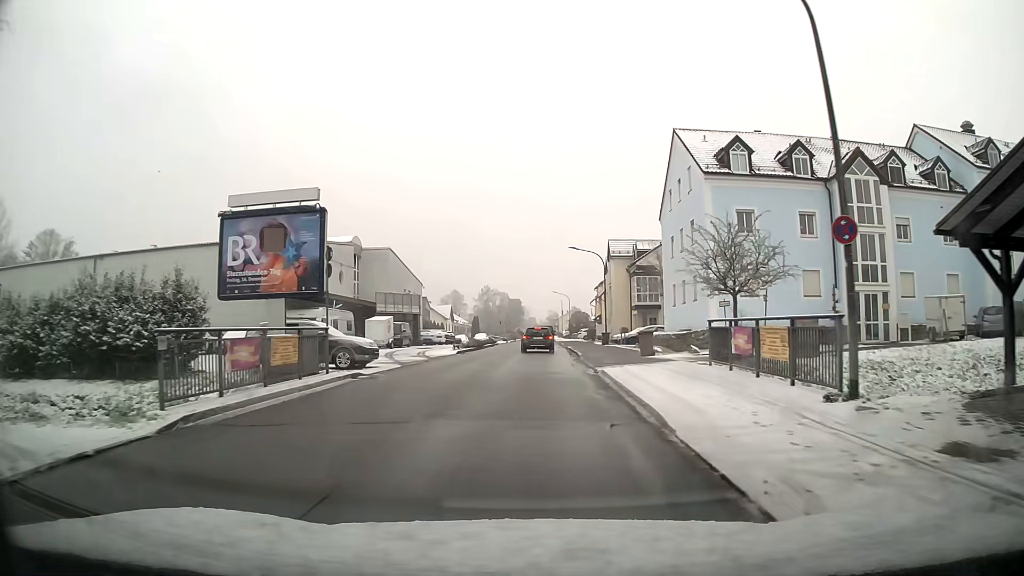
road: unclassified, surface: asphalt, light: Day
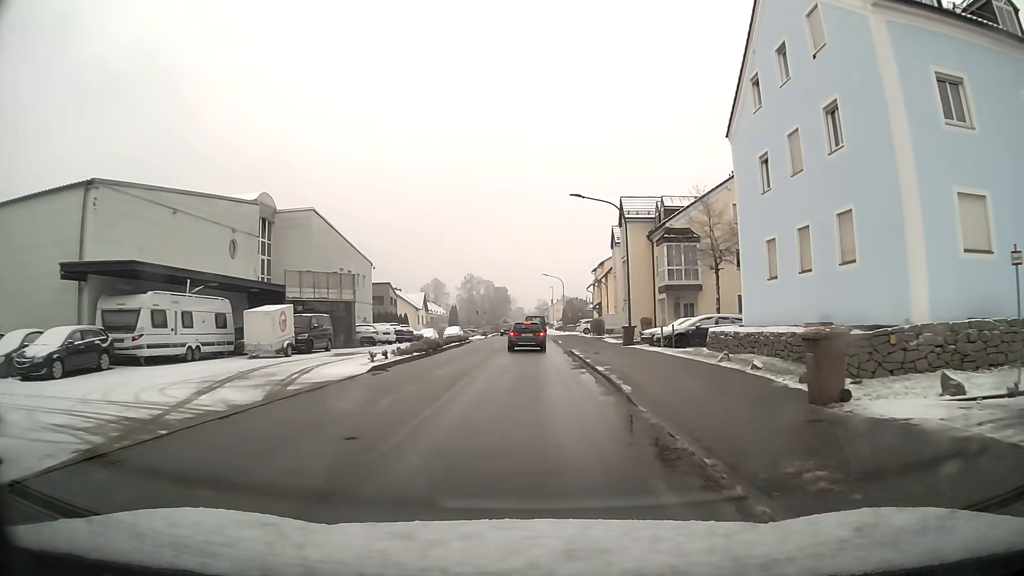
(+0.2, +18.4) m; +1°
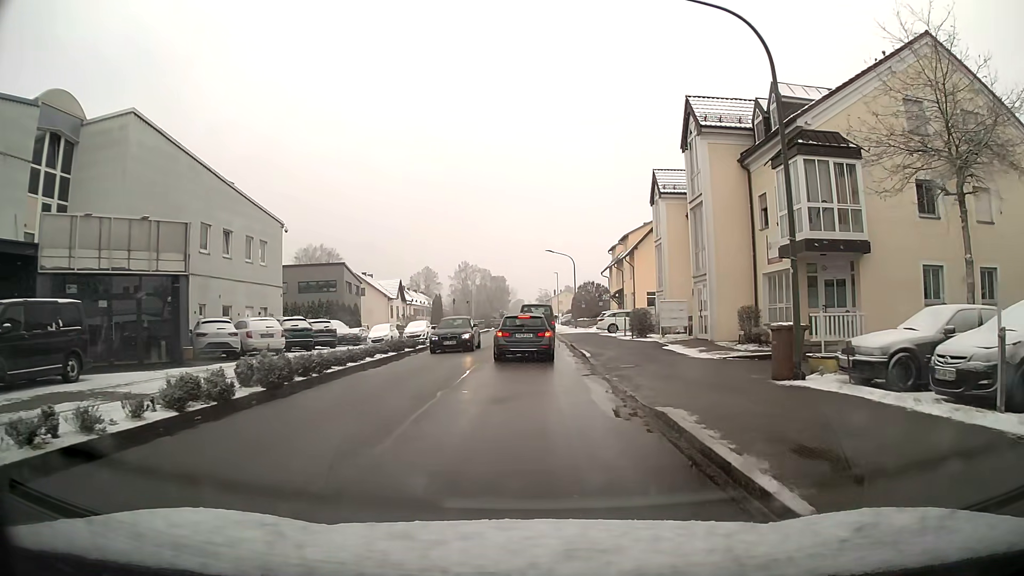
(+0.1, +20.7) m; +1°
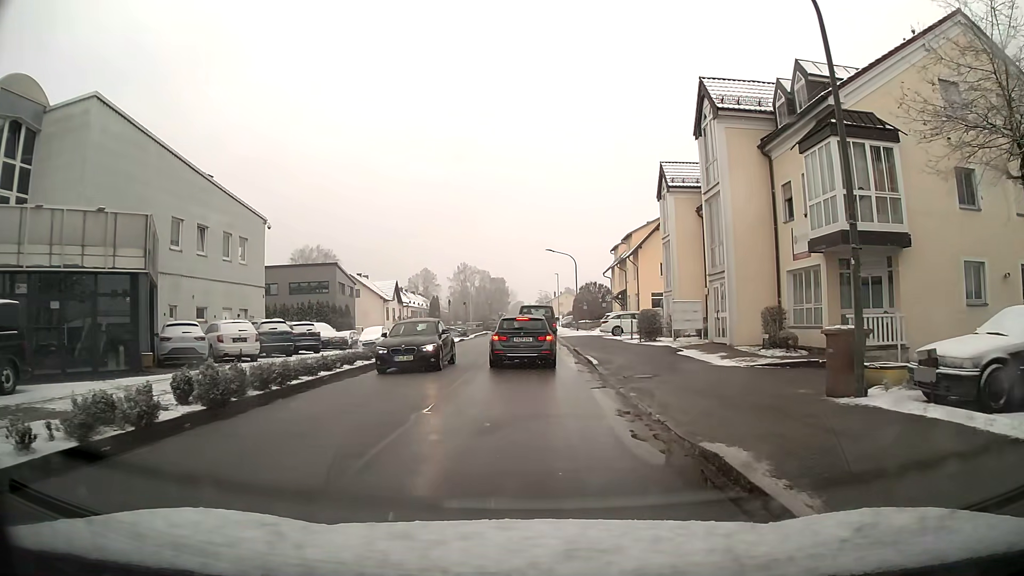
(0.0, +2.4) m; 0°
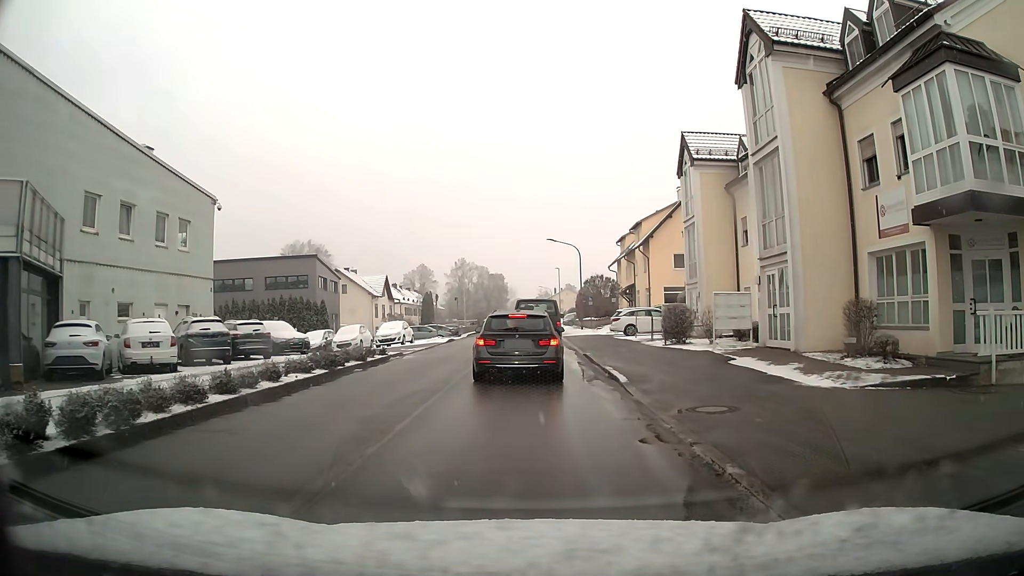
(-0.1, +5.6) m; -1°
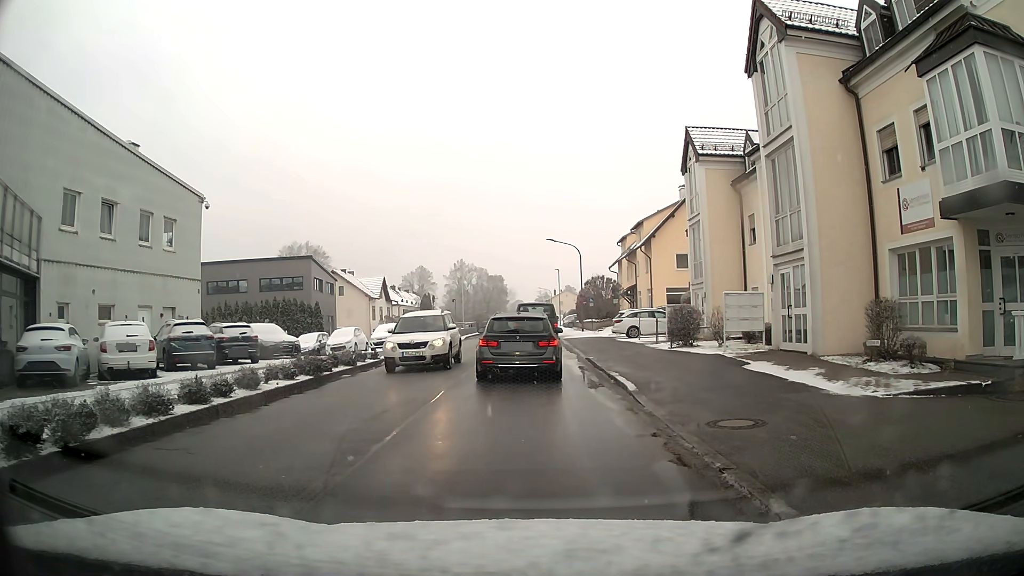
(0.0, +1.1) m; 0°
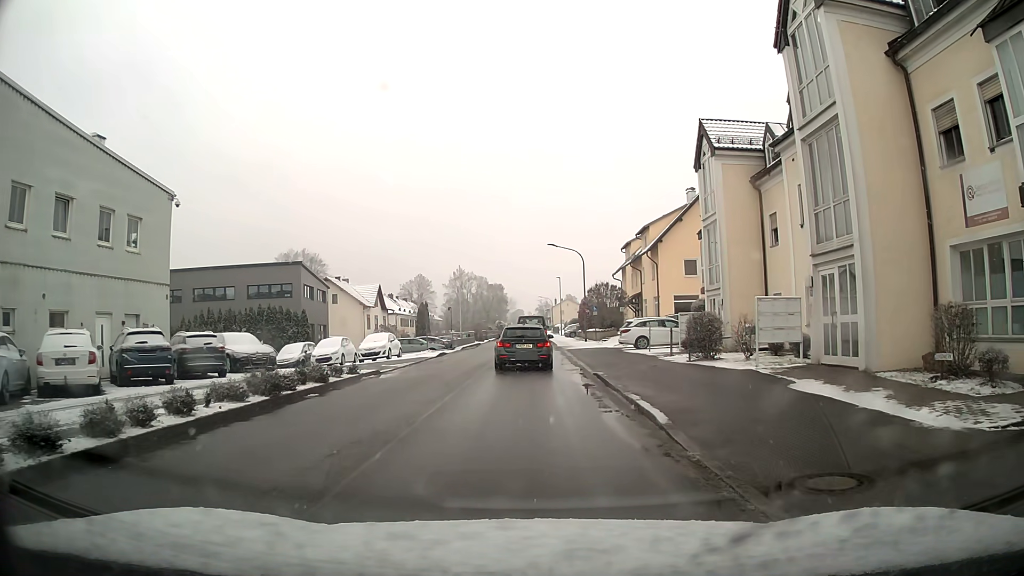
(0.0, +3.1) m; 0°
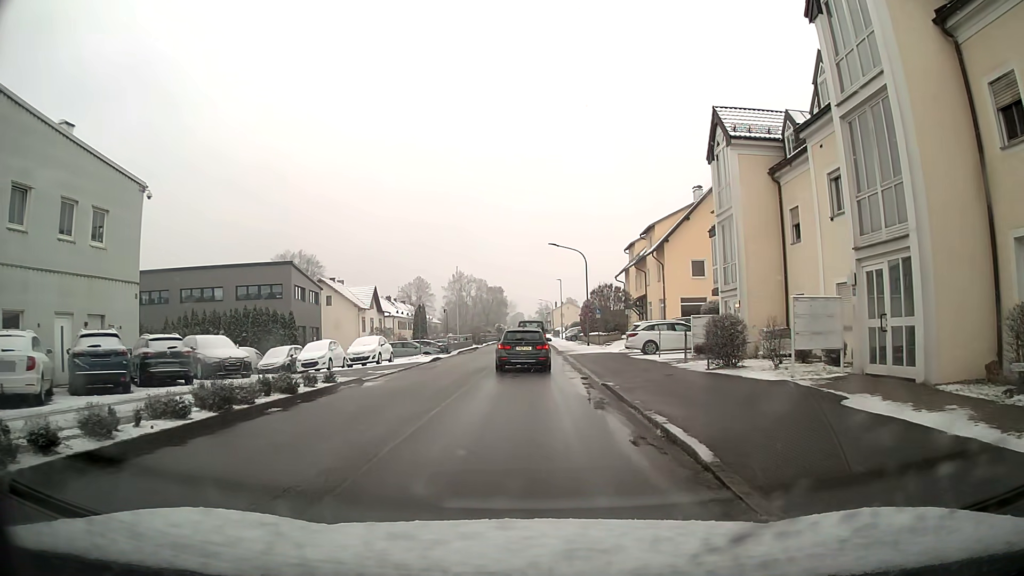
(0.0, +2.4) m; 0°
(0, +10) (0, +20) (0, +30) (0, +40) (0, +50) (0, +60) (0, +70) (0, +80) (0, +90) (0, +100) m
